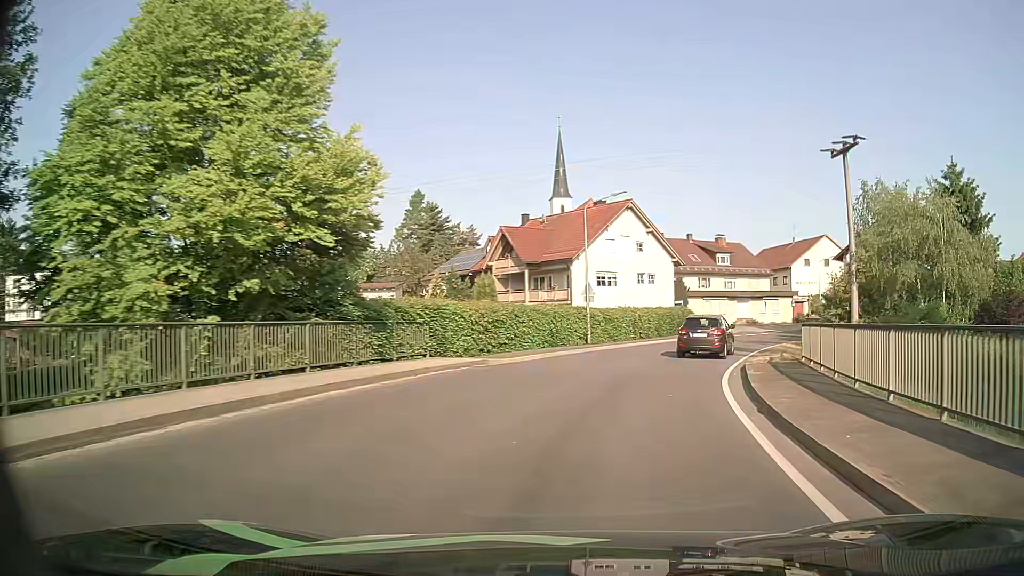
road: secondary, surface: asphalt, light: Day
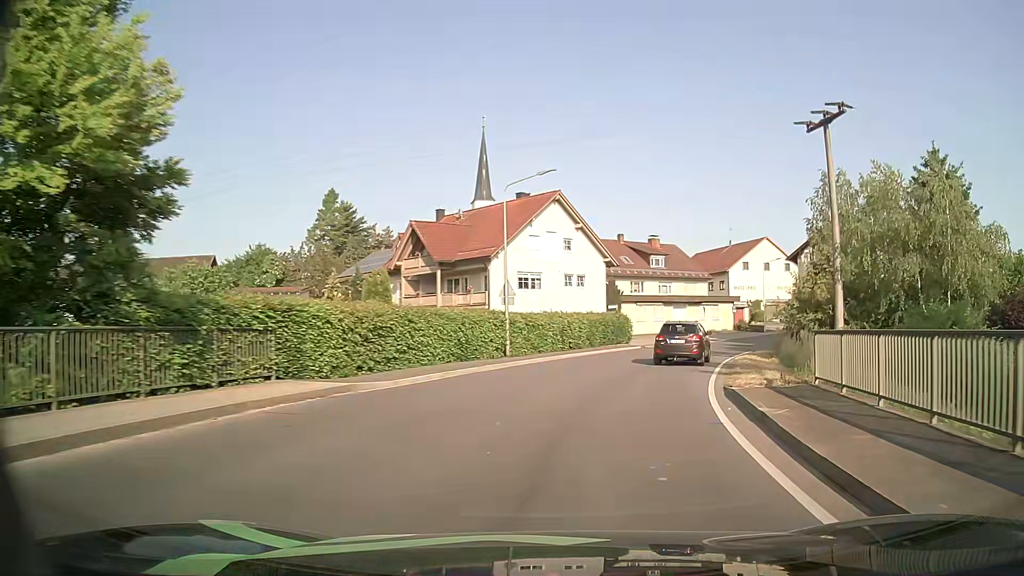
(+0.4, +6.5) m; +6°
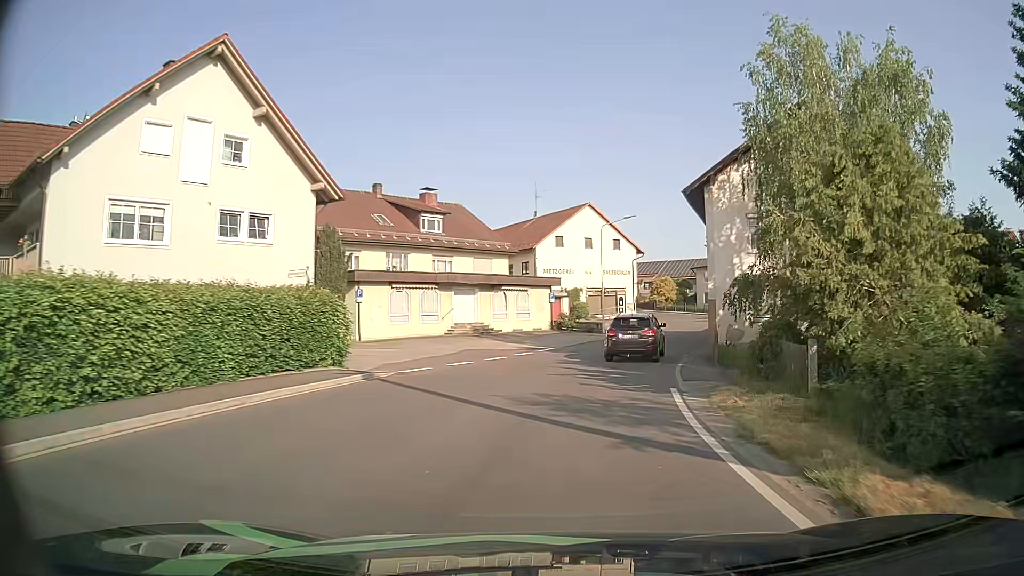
(+4.9, +26.2) m; +19°
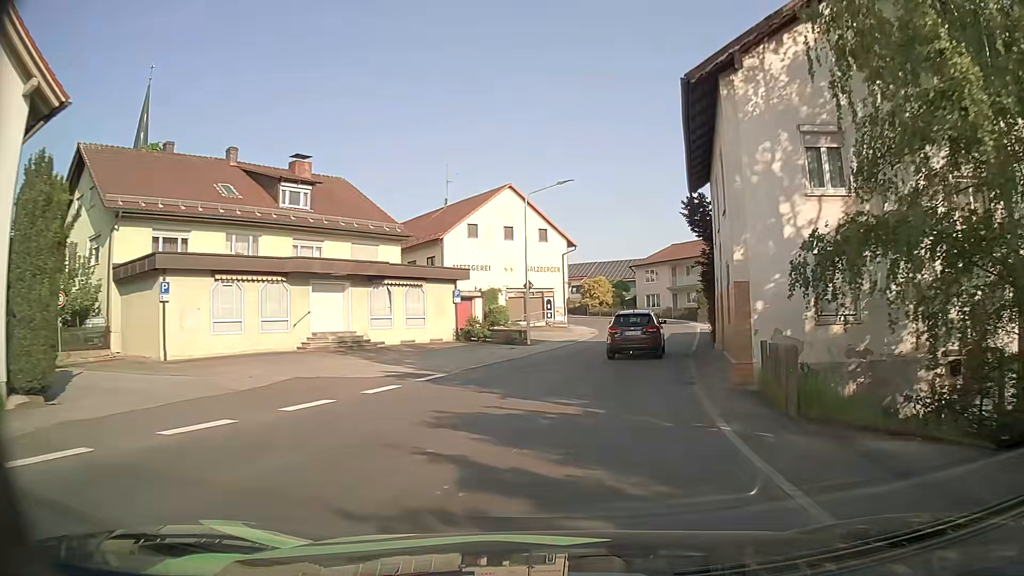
(+0.8, +13.1) m; +7°
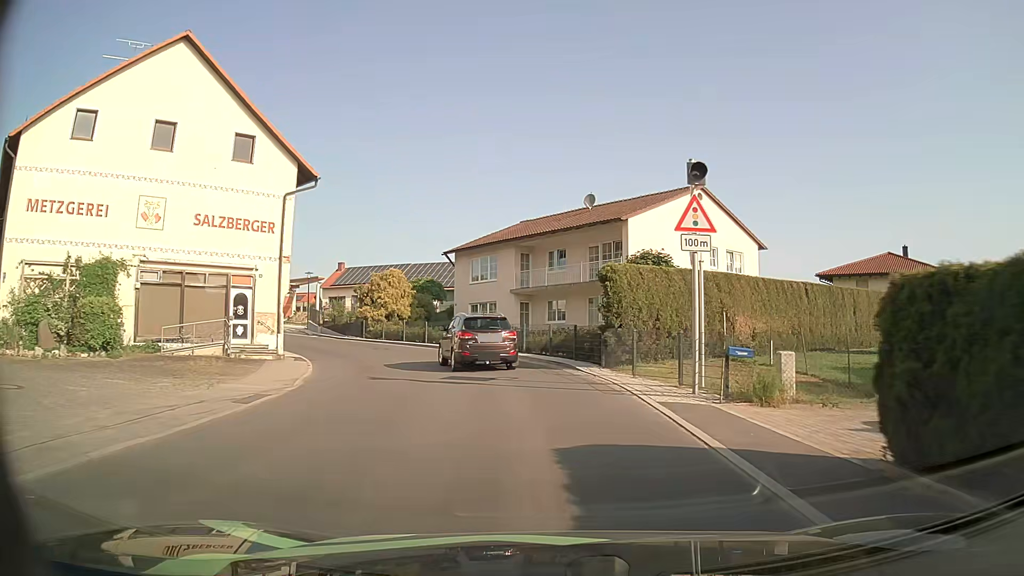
(+5.0, +33.5) m; +14°
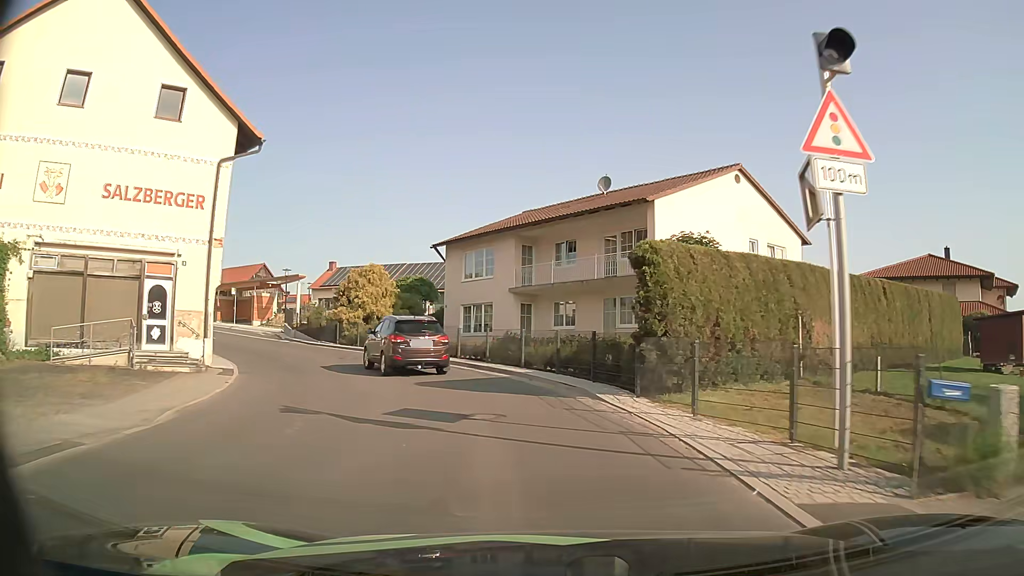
(0.0, +6.3) m; -1°
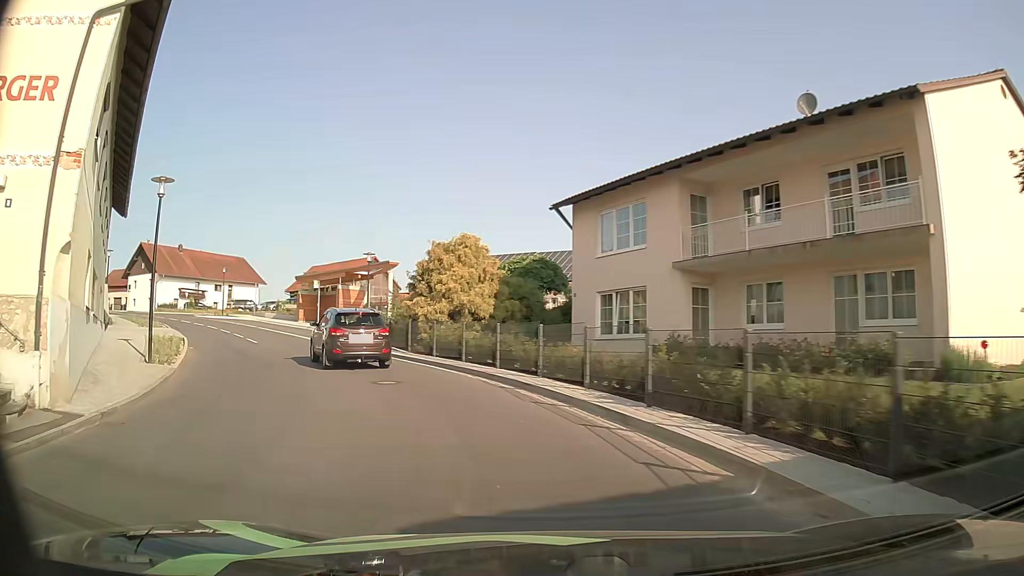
(-0.8, +12.1) m; -10°
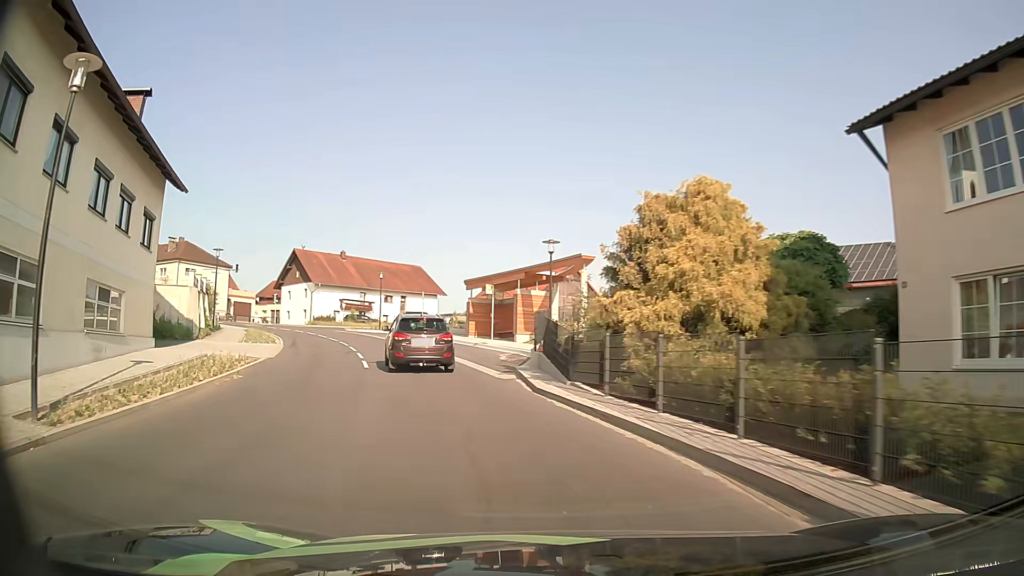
(-1.9, +11.5) m; -18°
(-1, +10) (-3, +20) (-7, +29) (-10, +38) (-15, +47) (-21, +55) (-27, +63) (-35, +69) (-44, +74) (-53, +77) m
